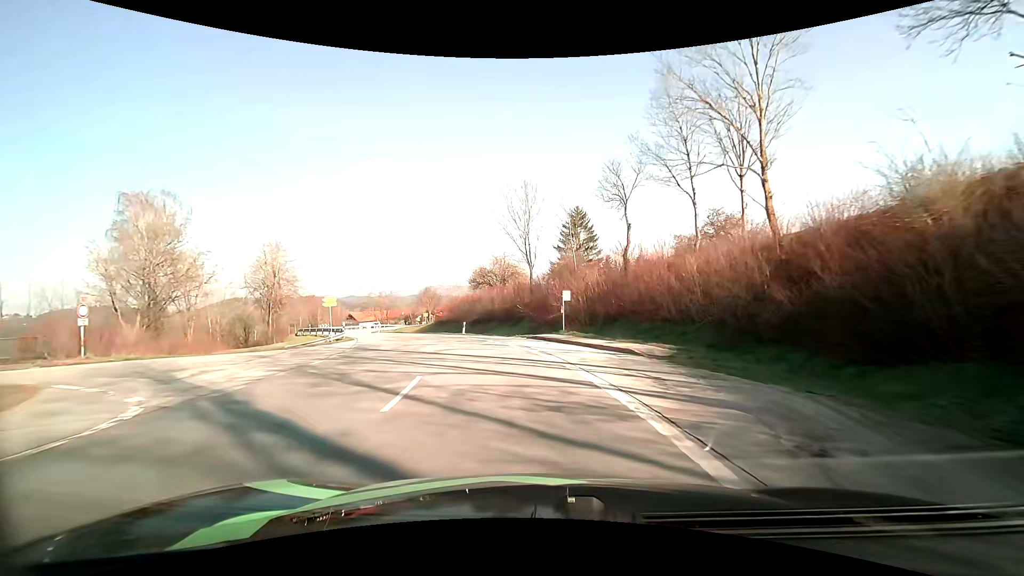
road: tertiary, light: Day
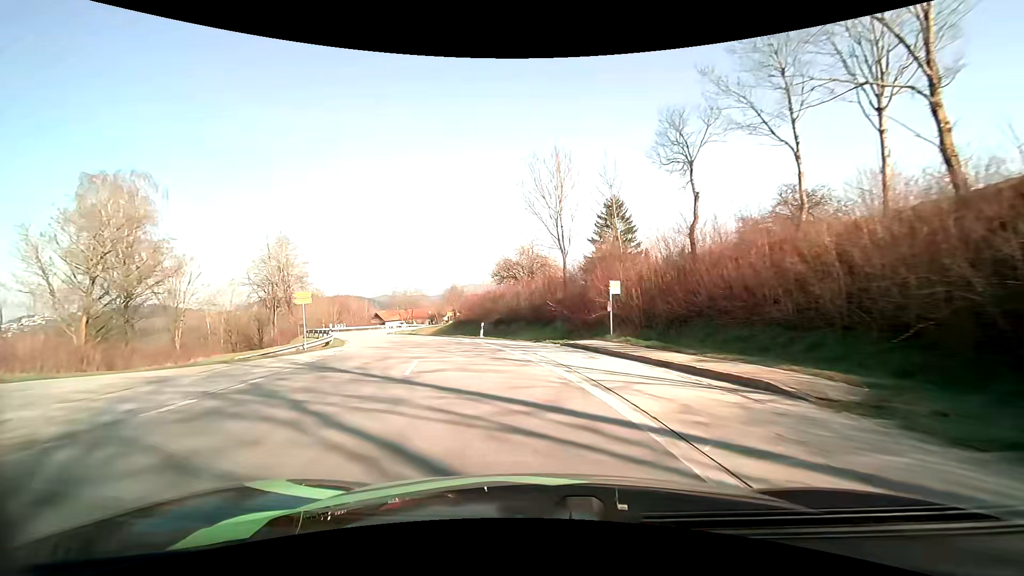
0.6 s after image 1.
(-0.1, +7.7) m; -3°
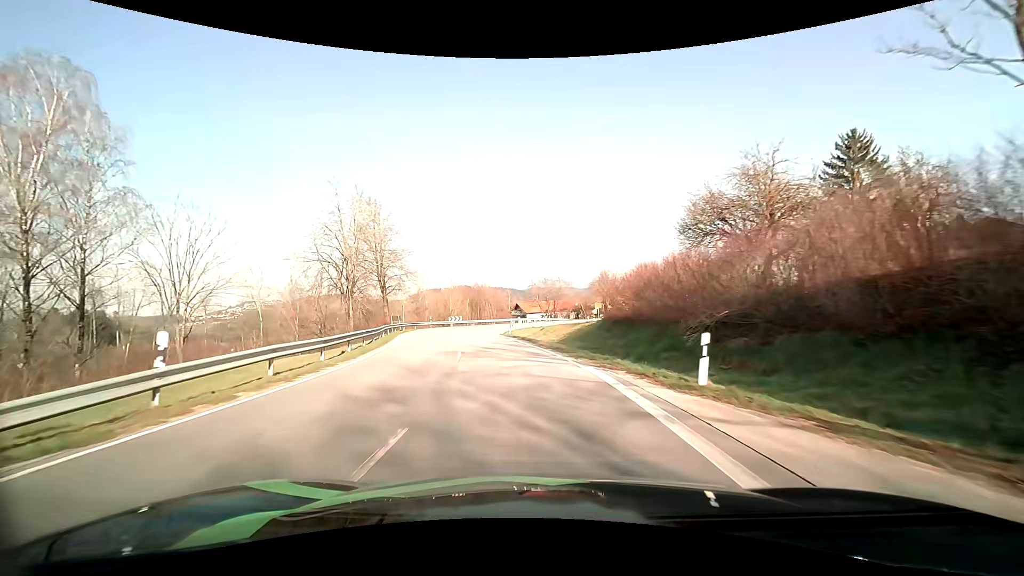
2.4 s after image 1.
(-3.3, +22.2) m; -17°
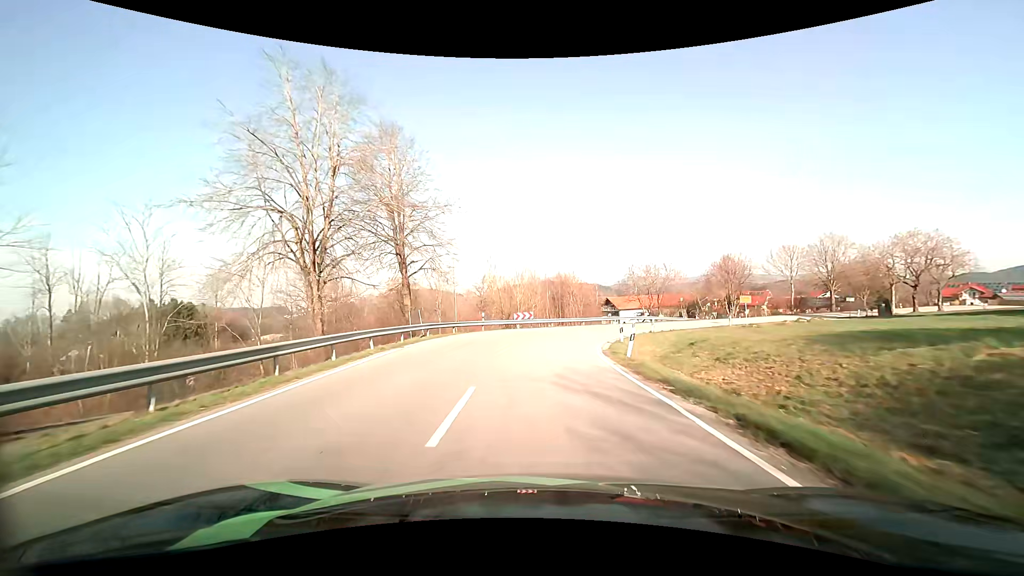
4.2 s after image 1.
(-2.3, +21.3) m; -10°
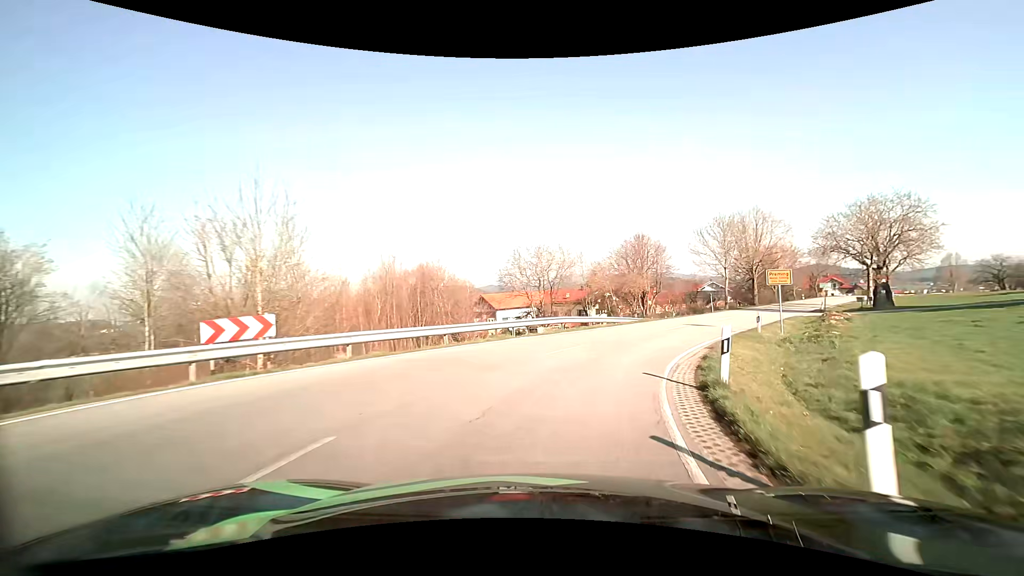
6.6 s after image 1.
(+2.0, +27.2) m; +14°
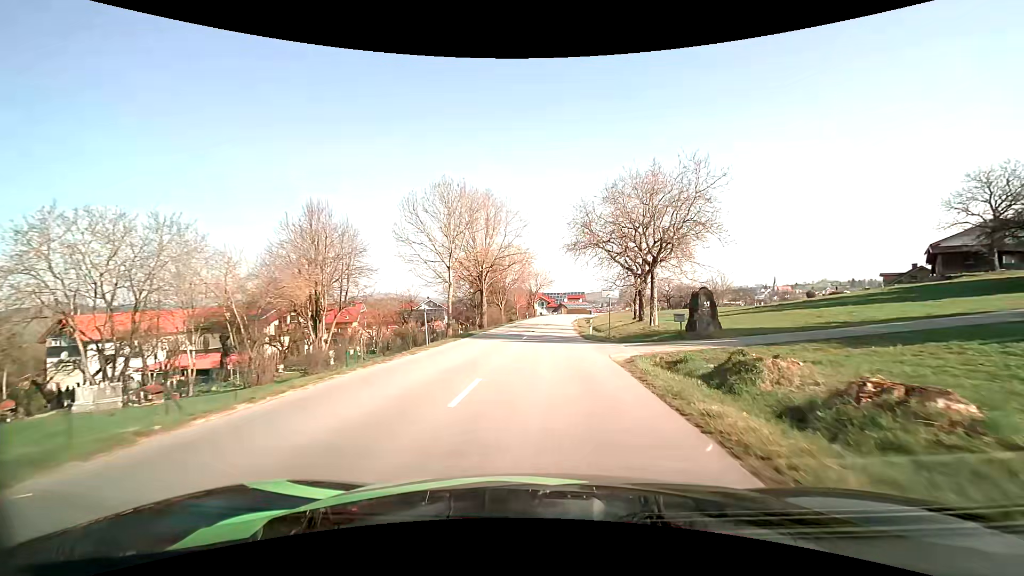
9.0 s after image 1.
(+7.7, +25.9) m; +31°
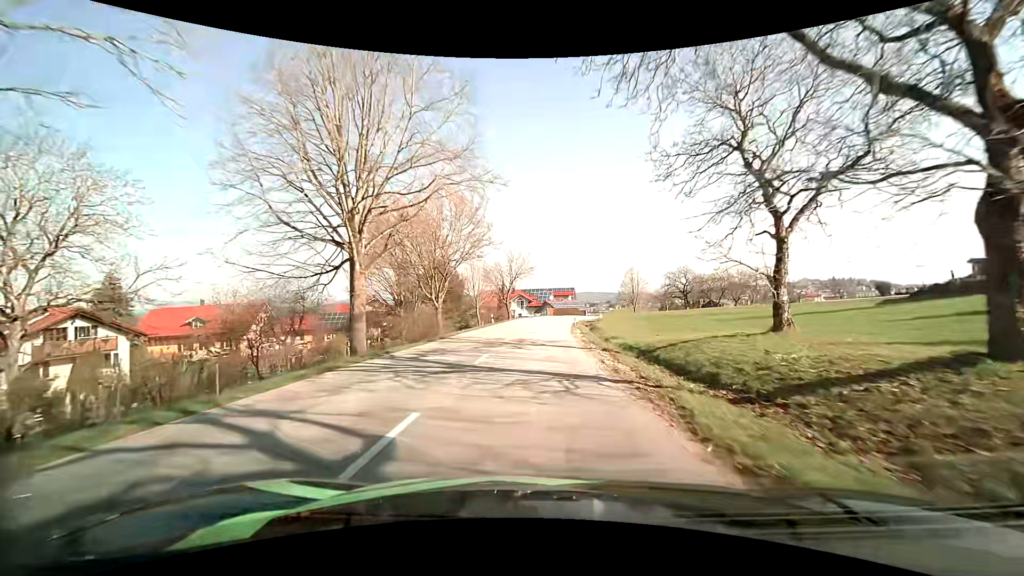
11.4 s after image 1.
(+0.9, +31.0) m; +2°
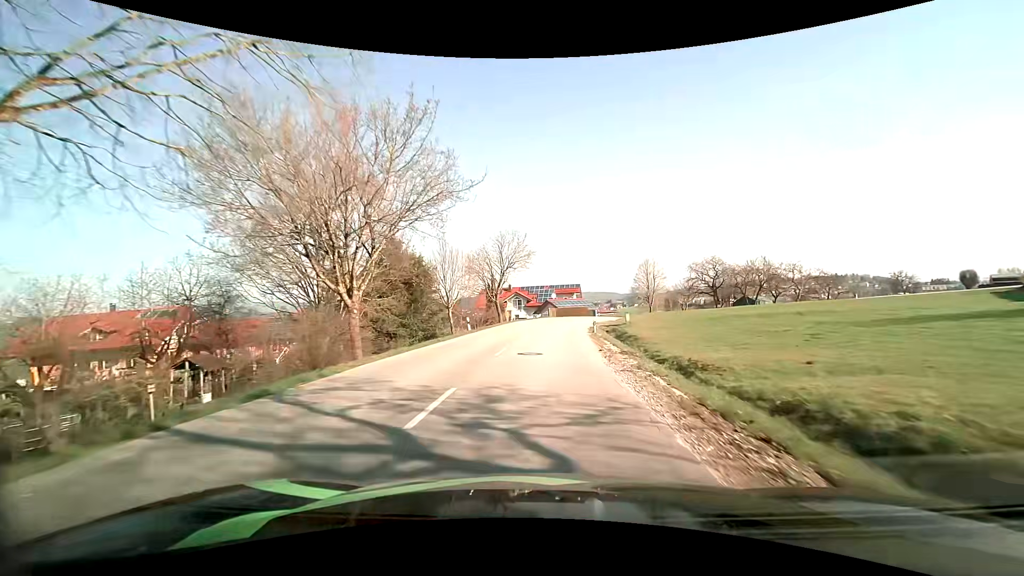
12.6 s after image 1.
(-0.1, +15.9) m; -1°
(0, +10) (0, +20) (+1, +30) (+2, +40) (+3, +50) (+5, +60) (+9, +69) (+13, +78) (+19, +86) (+26, +94) m
